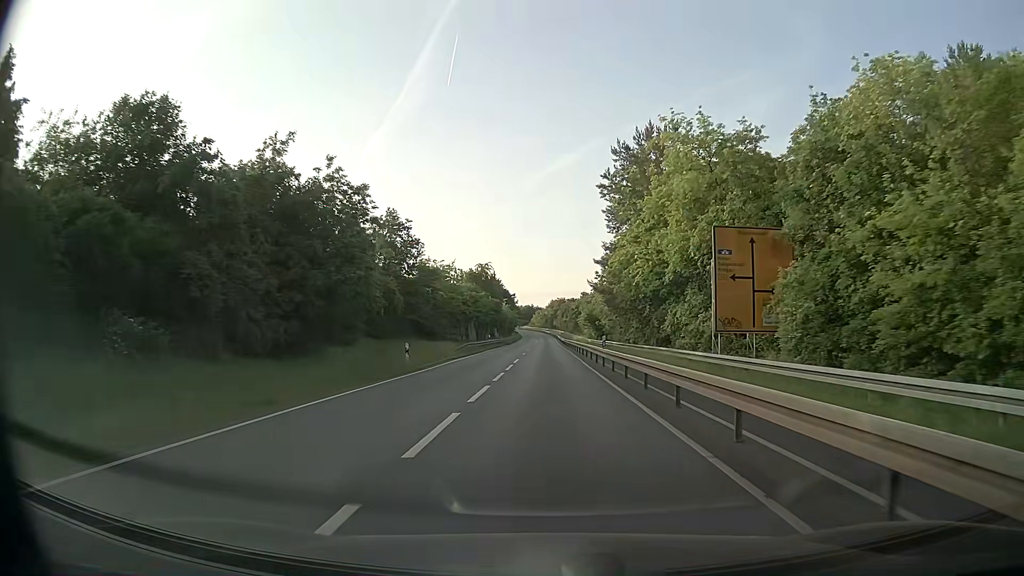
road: tertiary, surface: asphalt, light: Day
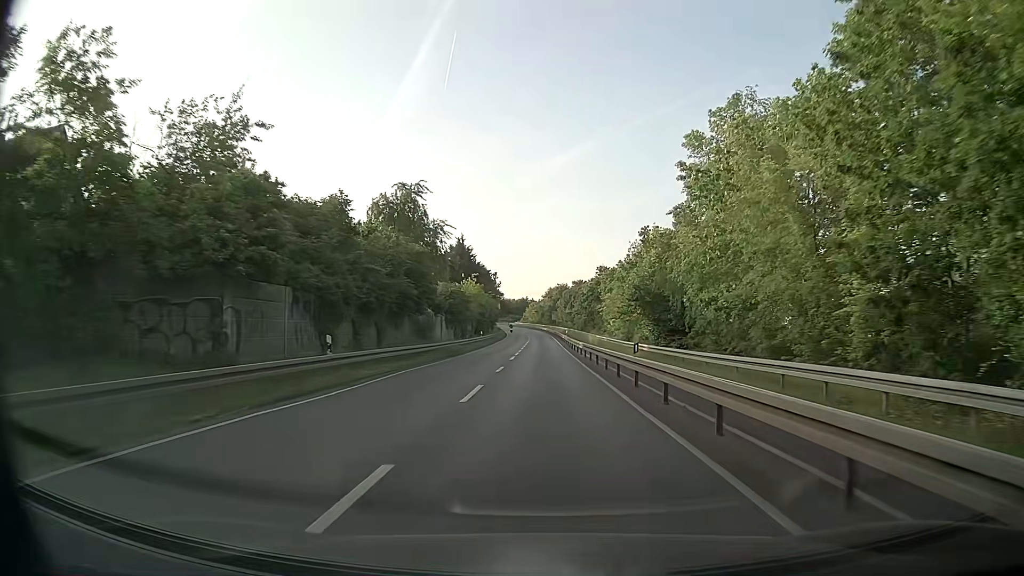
(+0.4, +51.9) m; +1°
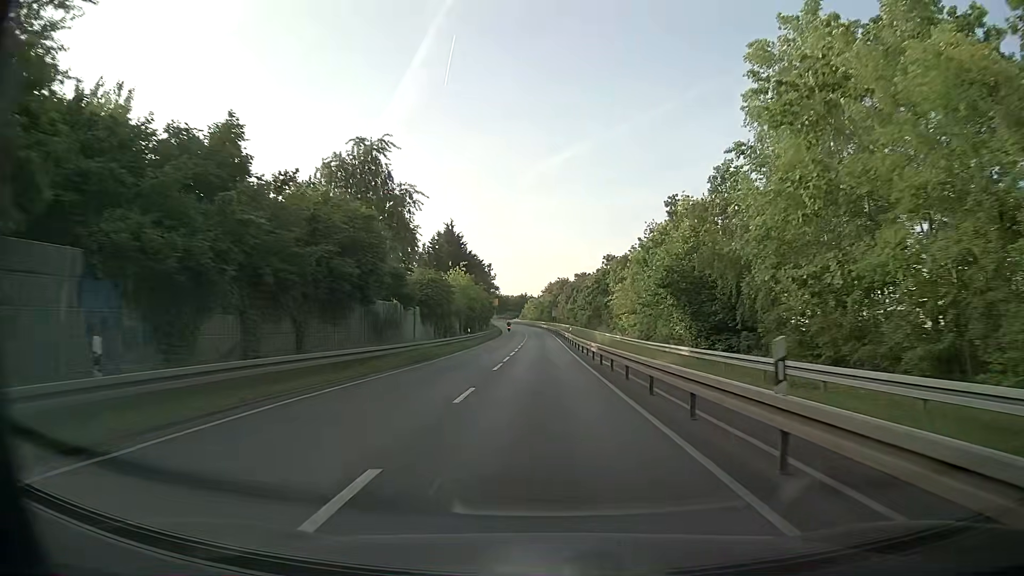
(0.0, +10.7) m; 0°
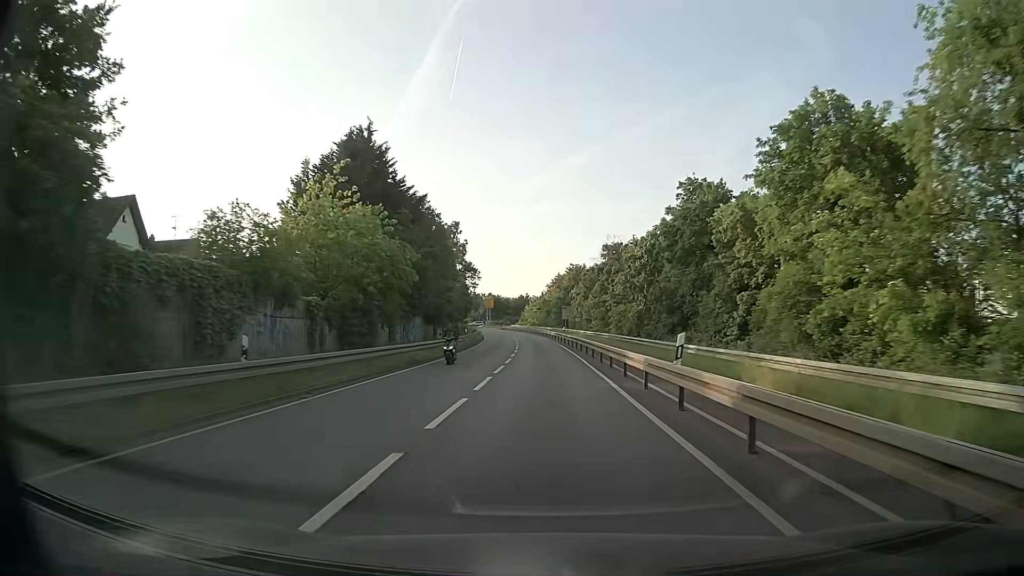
(-0.3, +43.2) m; -1°
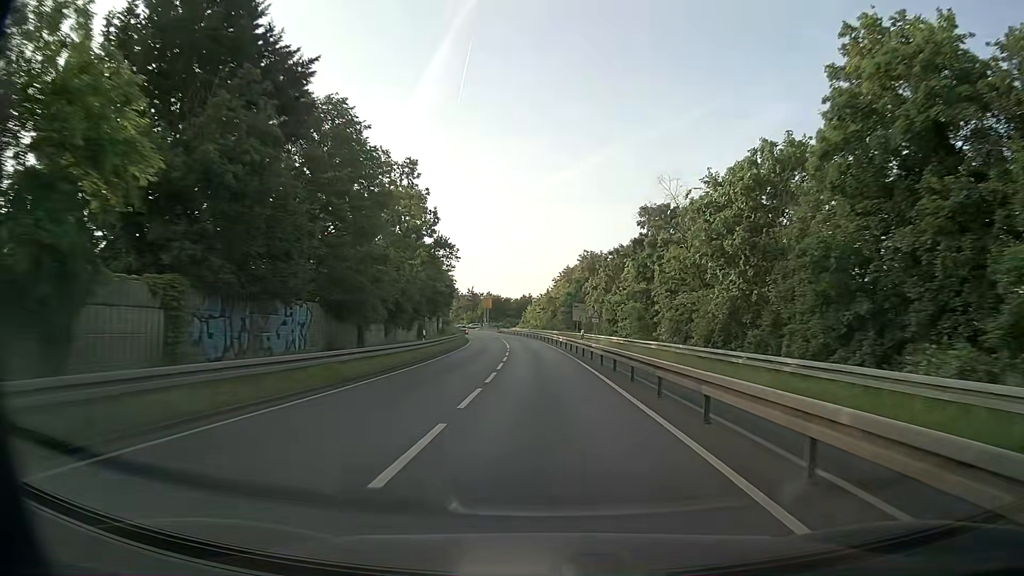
(-0.1, +21.7) m; 0°
